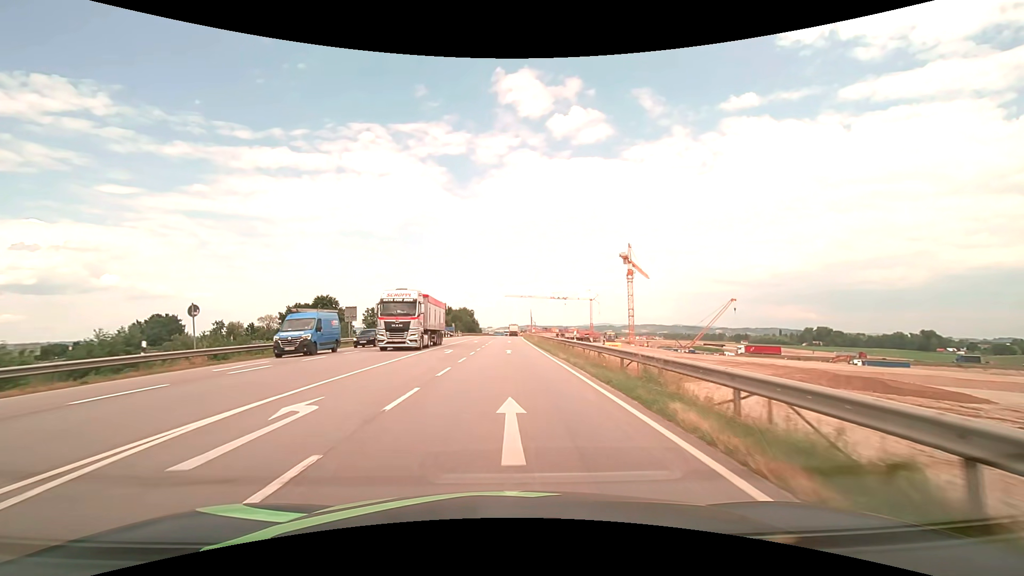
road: motorway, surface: asphalt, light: Day
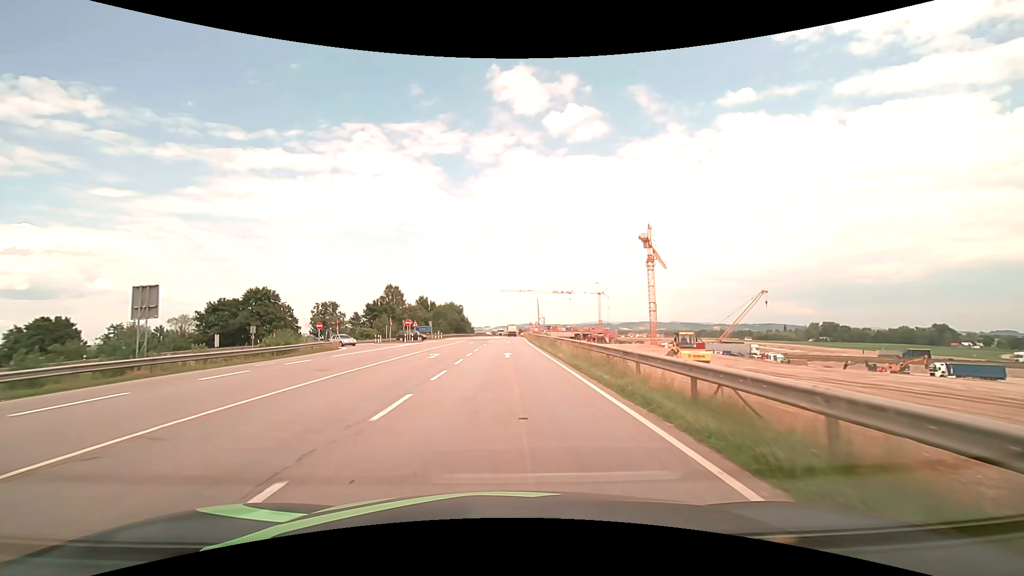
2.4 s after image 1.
(+0.1, +30.7) m; 0°
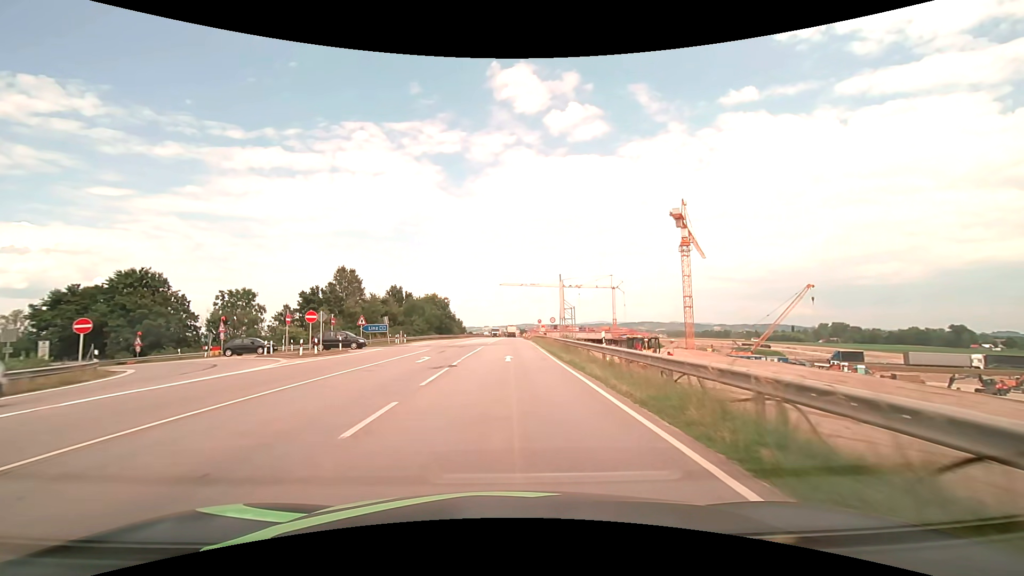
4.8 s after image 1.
(0.0, +30.6) m; 0°
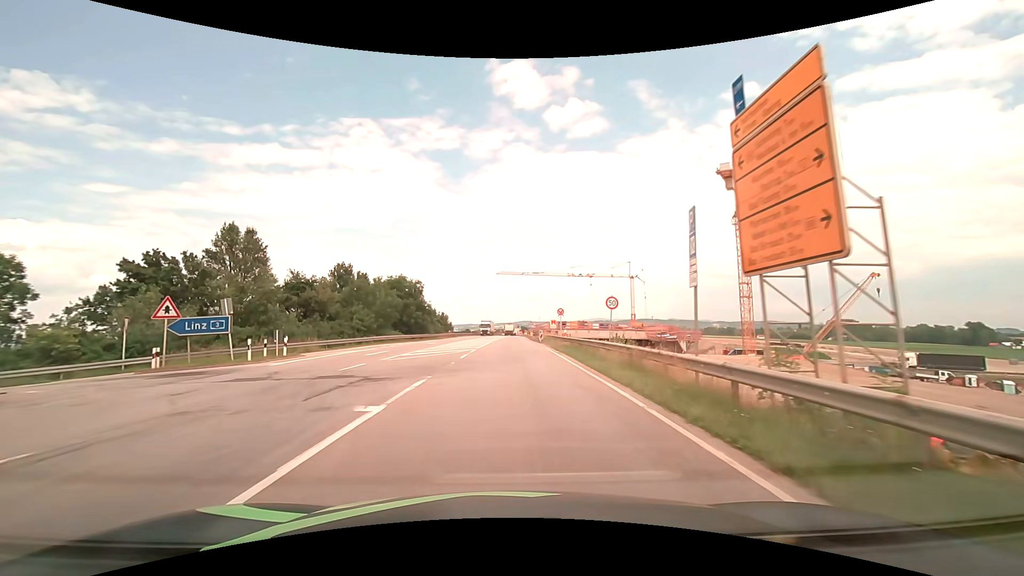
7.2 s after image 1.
(+0.1, +30.5) m; 0°
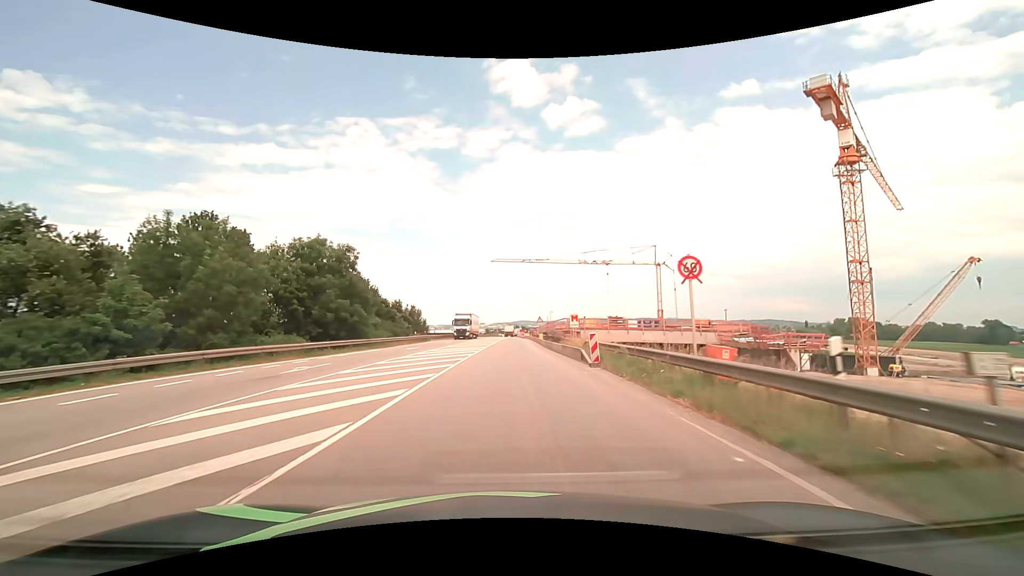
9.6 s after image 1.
(+0.1, +30.7) m; 0°
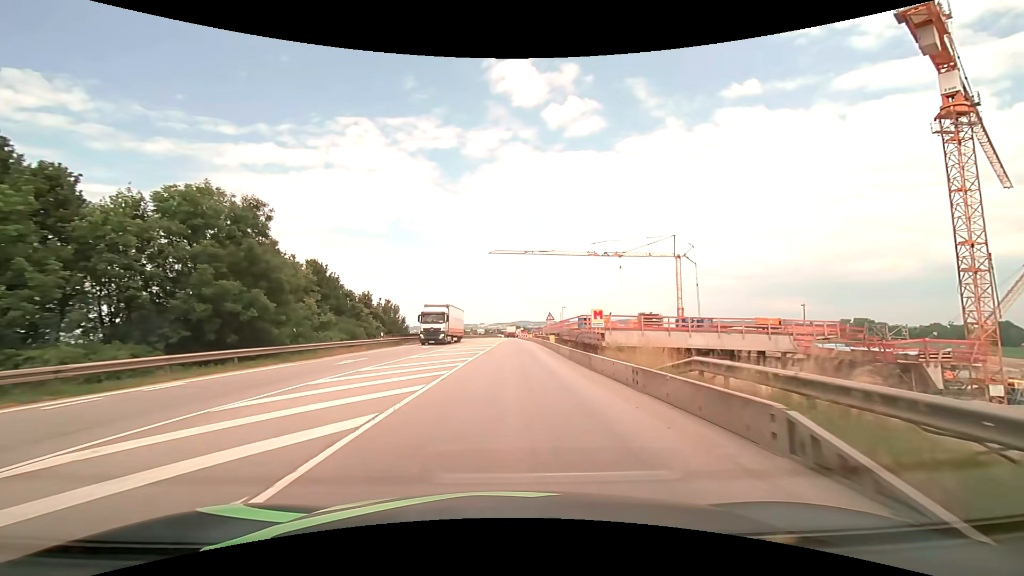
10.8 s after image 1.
(0.0, +15.3) m; 0°
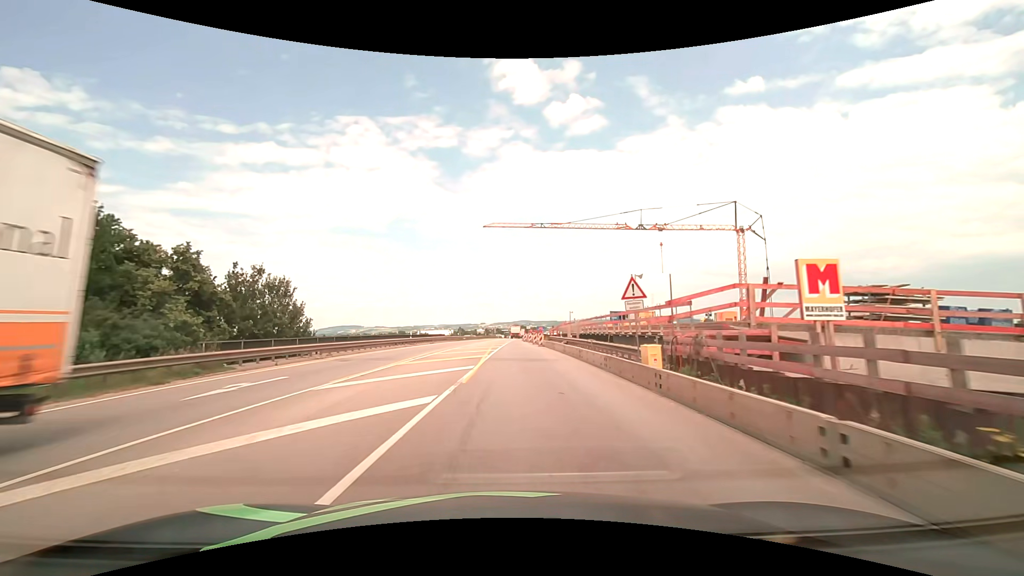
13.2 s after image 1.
(-0.1, +30.6) m; 0°
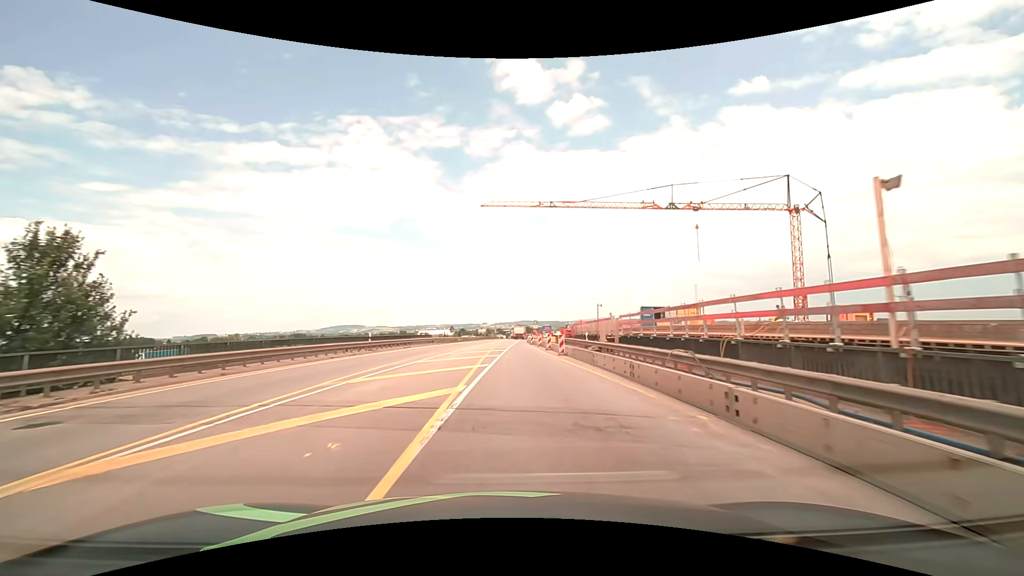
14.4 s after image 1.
(0.0, +15.3) m; 0°
(0, +10) (0, +20) (0, +30) (0, +40) (0, +50) (0, +60) (+1, +70) (+1, +80) (+1, +90) (+2, +100) m
